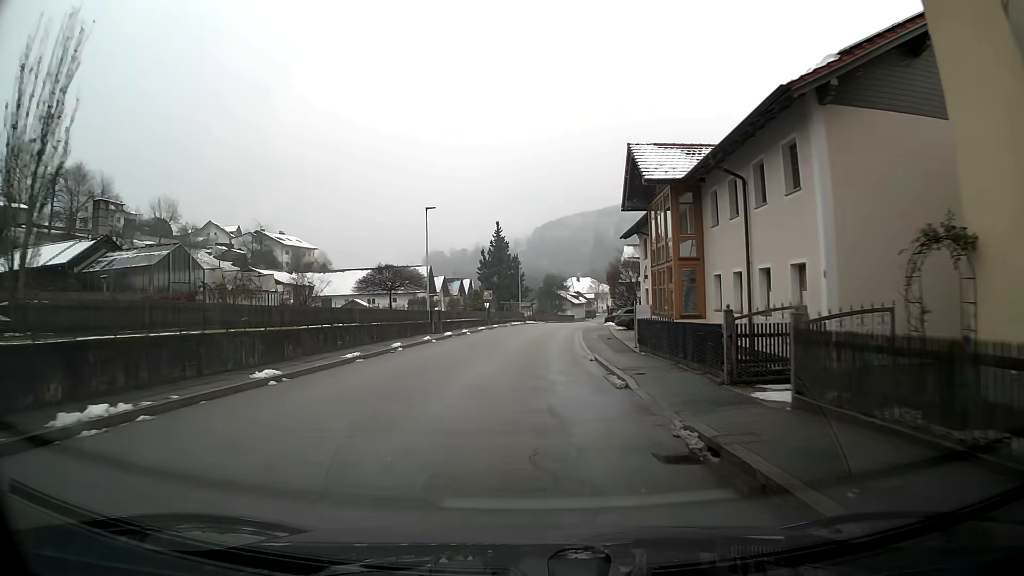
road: primary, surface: asphalt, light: Day
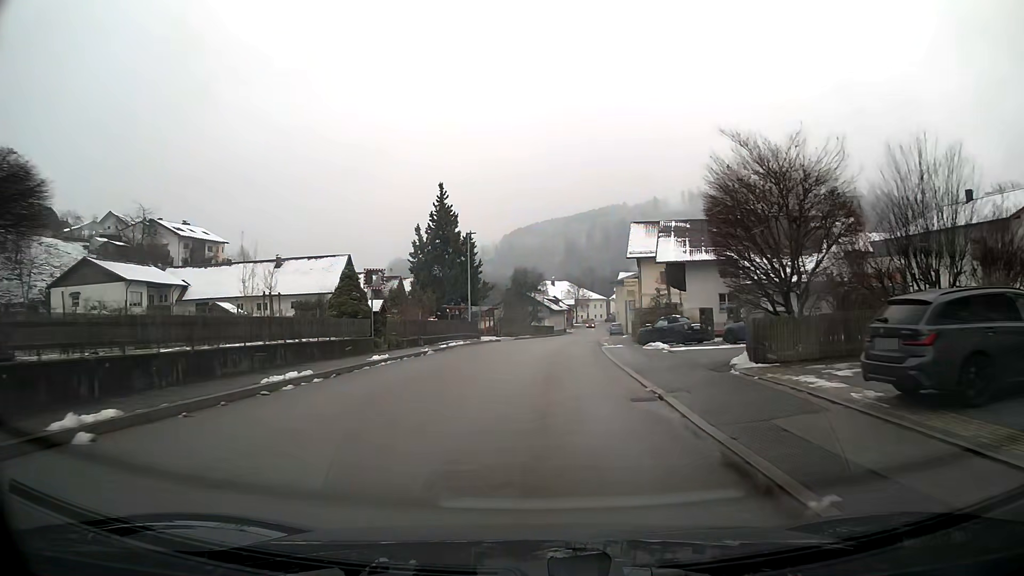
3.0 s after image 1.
(+0.8, +36.5) m; +3°
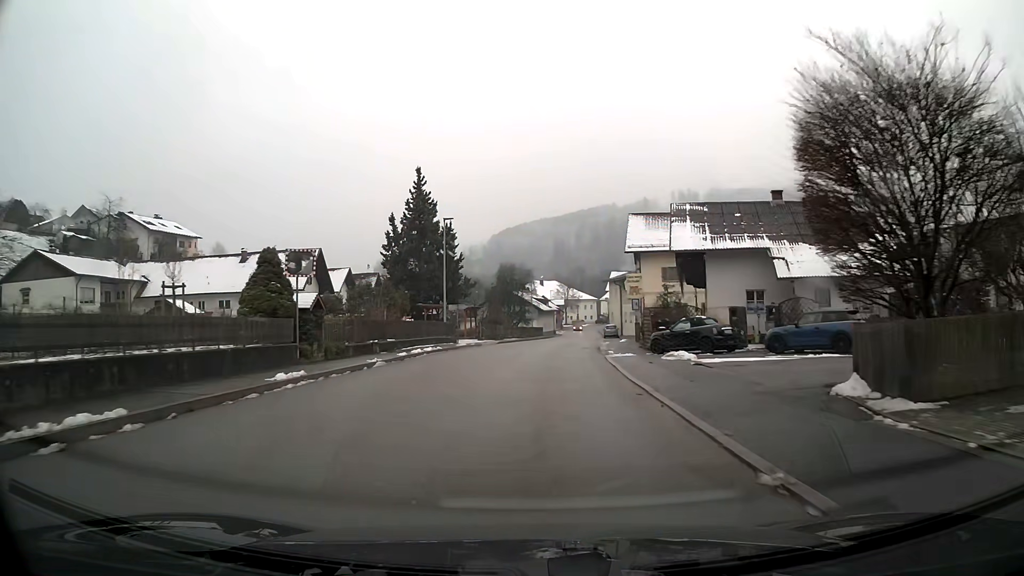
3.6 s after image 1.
(0.0, +7.2) m; +1°
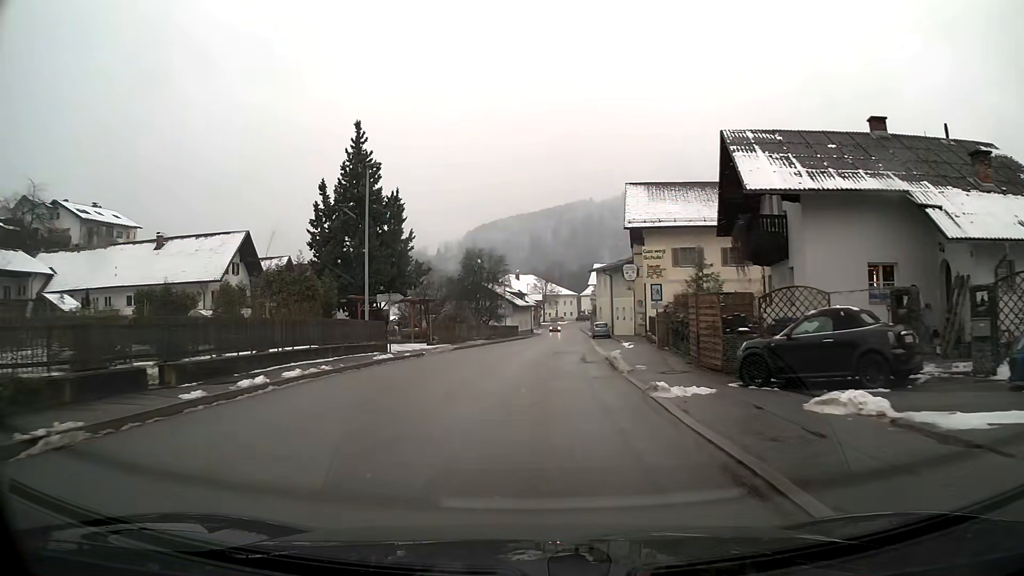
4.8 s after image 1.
(+0.3, +14.2) m; +2°
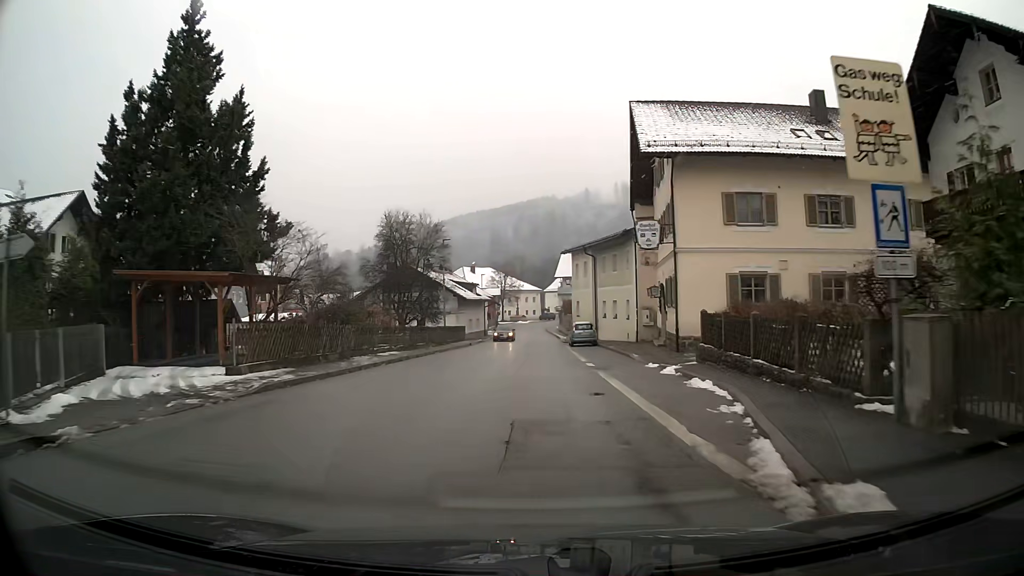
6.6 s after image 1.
(+0.5, +21.1) m; +3°
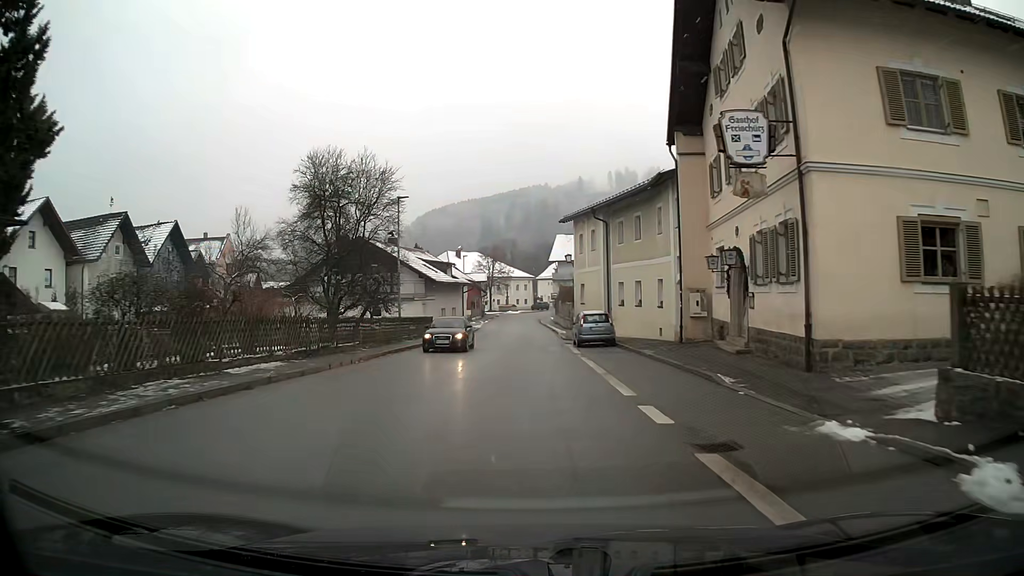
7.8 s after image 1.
(+0.1, +14.0) m; 0°
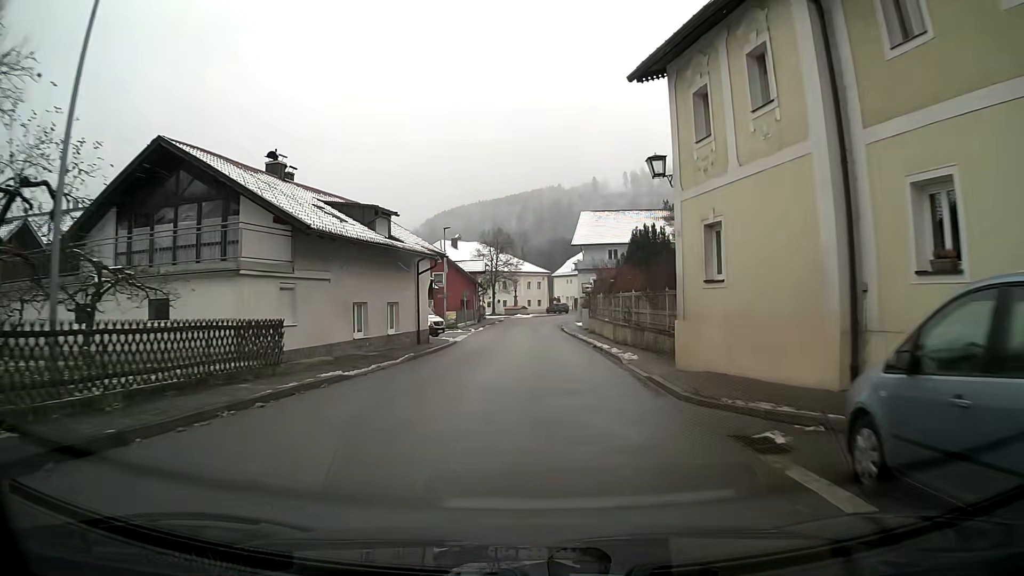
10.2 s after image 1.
(-0.1, +28.2) m; -1°
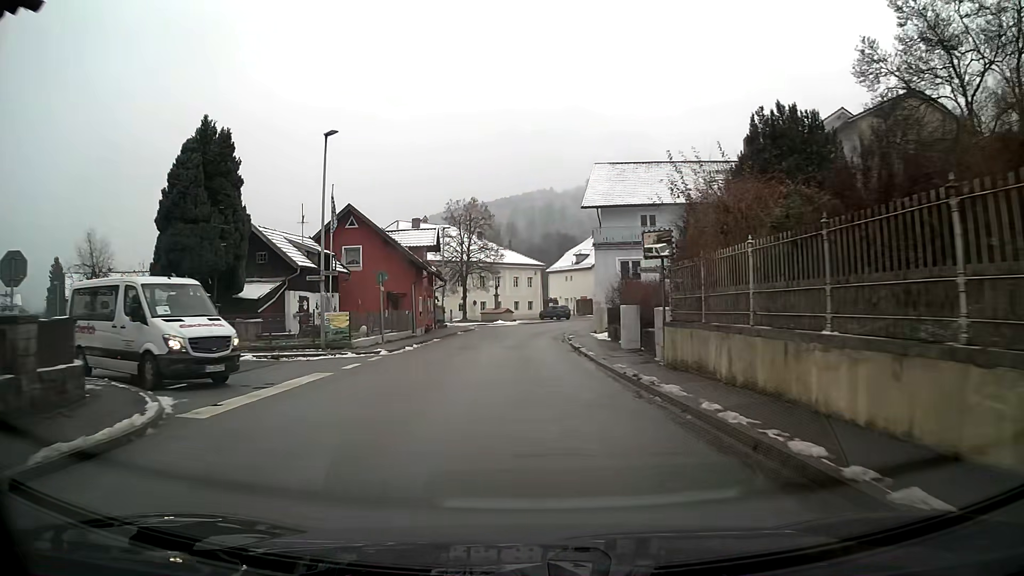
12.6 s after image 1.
(+0.3, +28.3) m; +1°
